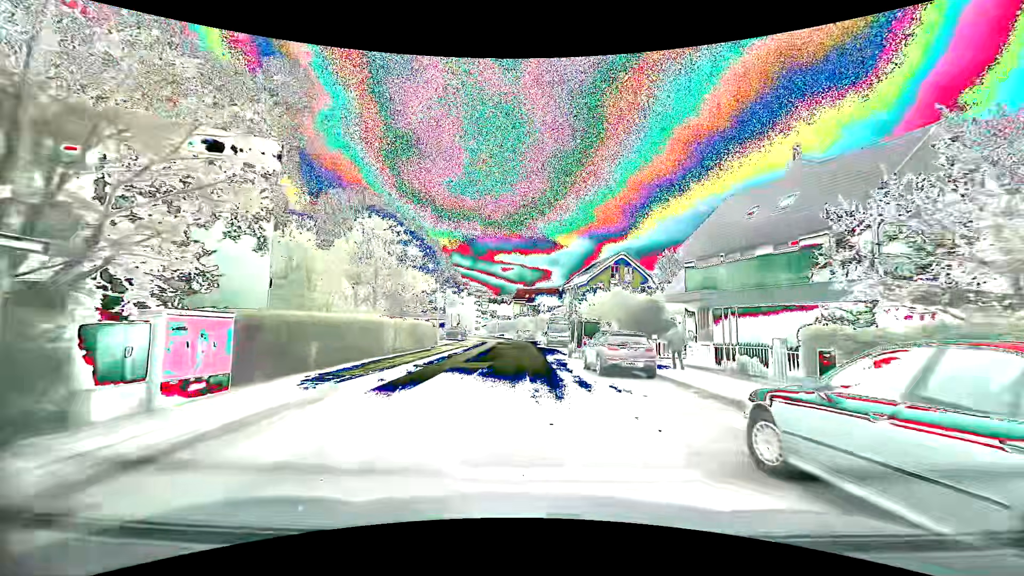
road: residential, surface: asphalt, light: Day
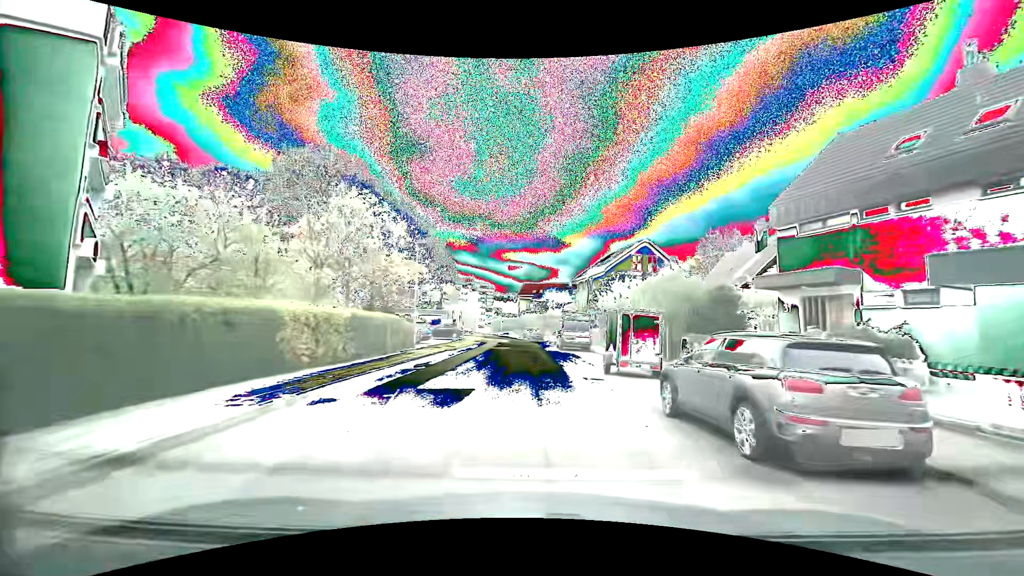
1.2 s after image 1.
(-0.2, +10.2) m; -1°
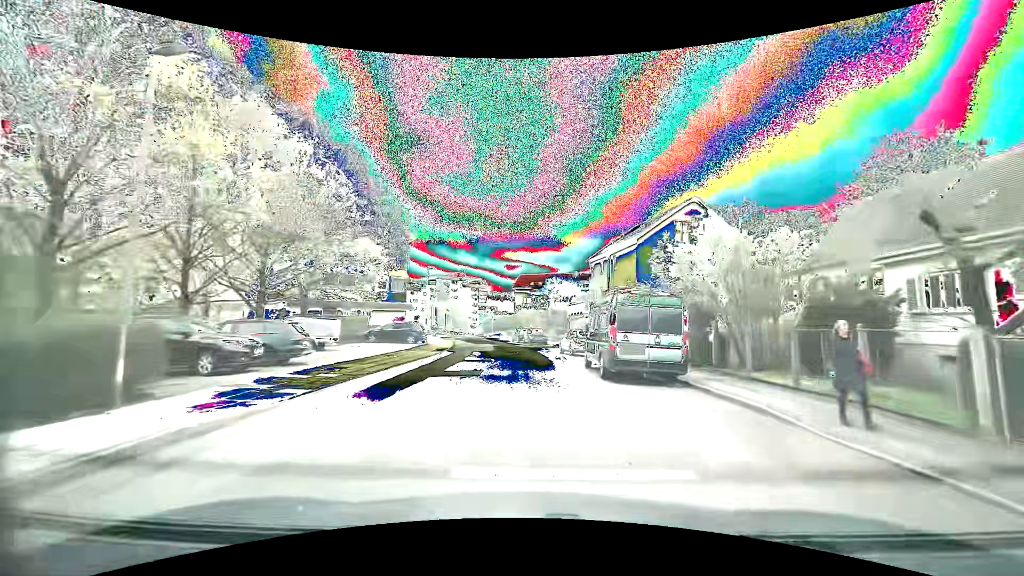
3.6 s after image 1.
(0.0, +20.4) m; 0°
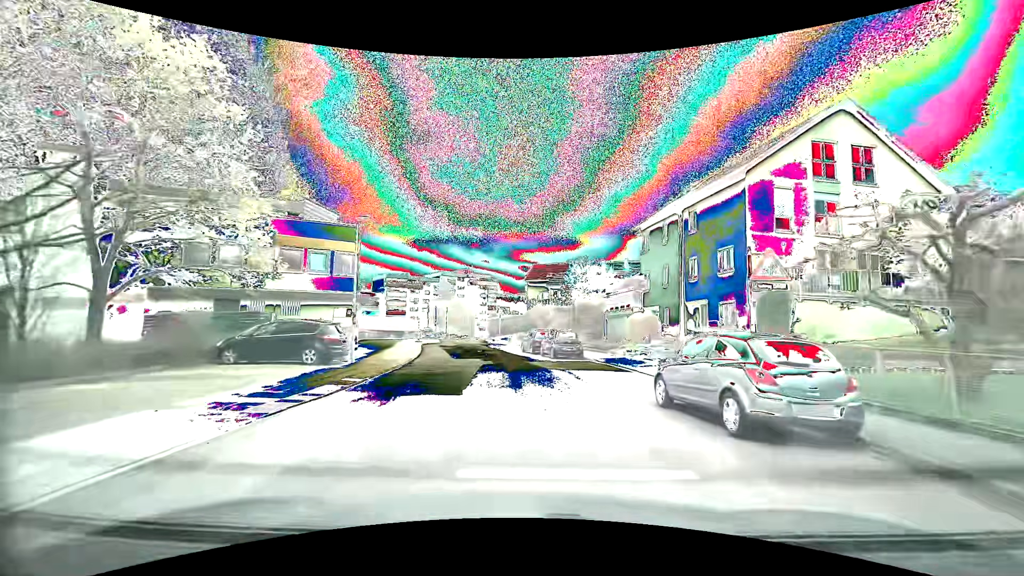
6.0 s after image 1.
(-0.3, +19.3) m; -2°
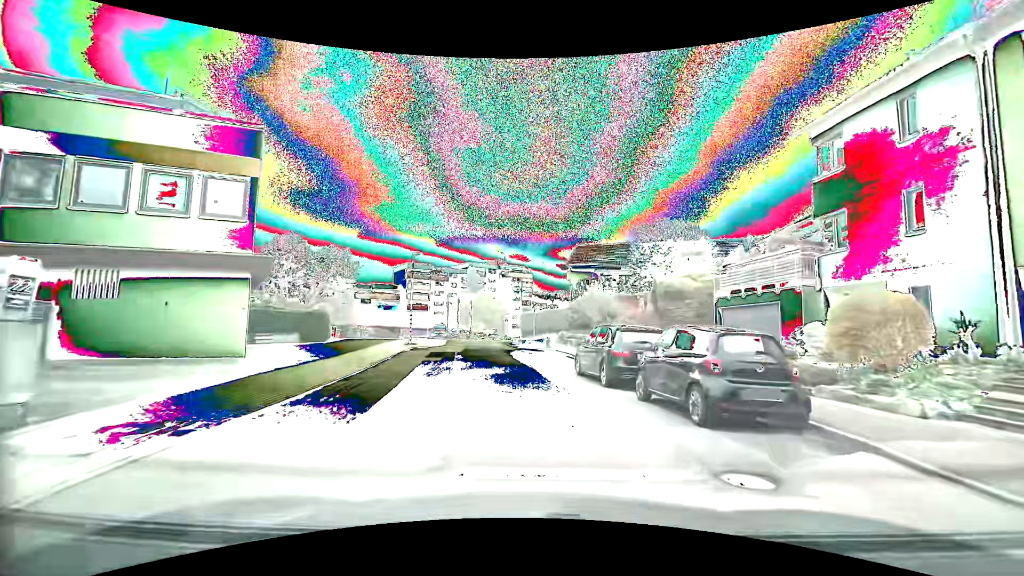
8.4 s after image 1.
(-0.6, +17.9) m; -4°
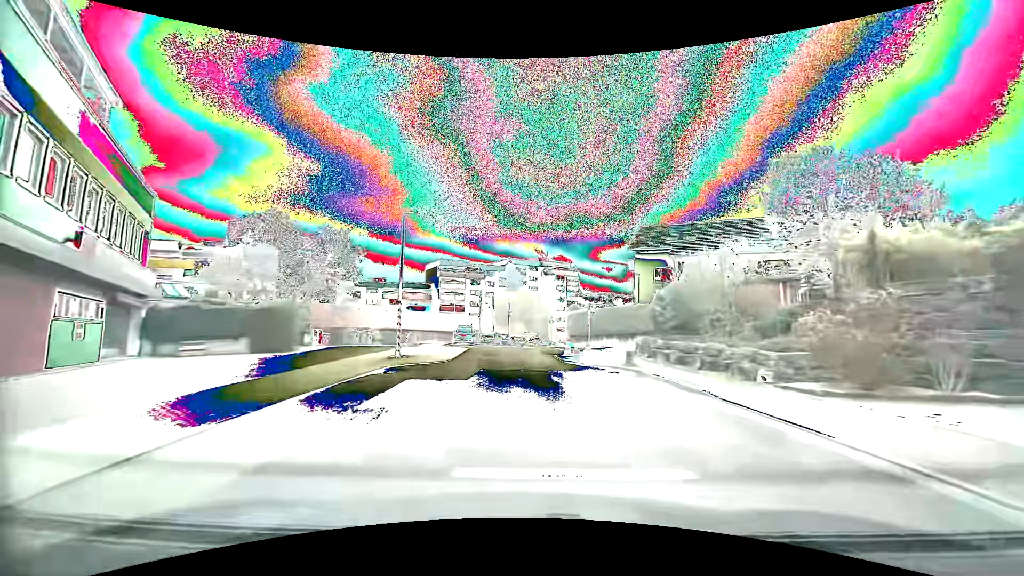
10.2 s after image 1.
(-0.7, +13.7) m; -4°
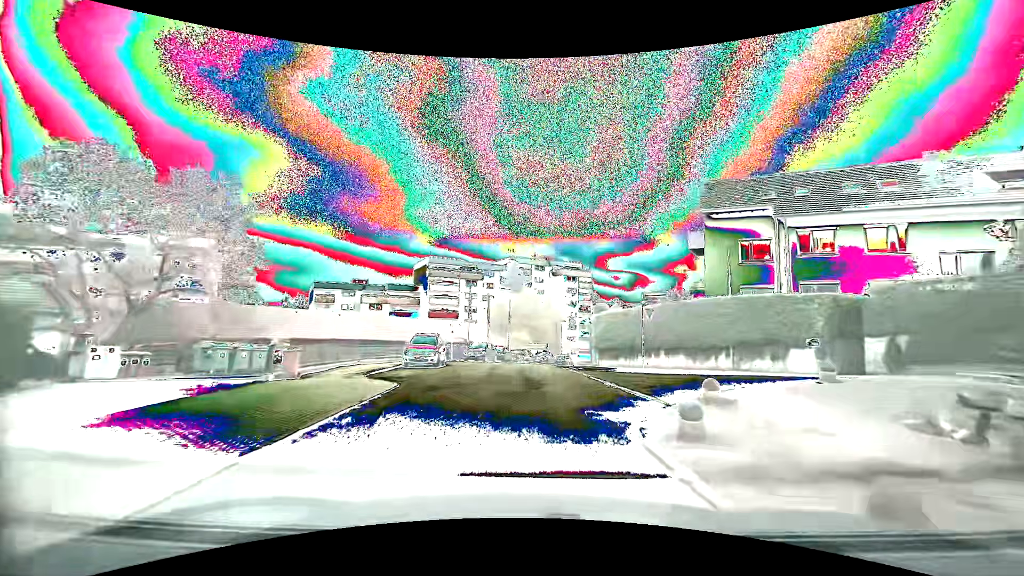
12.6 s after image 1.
(-0.2, +18.3) m; -1°
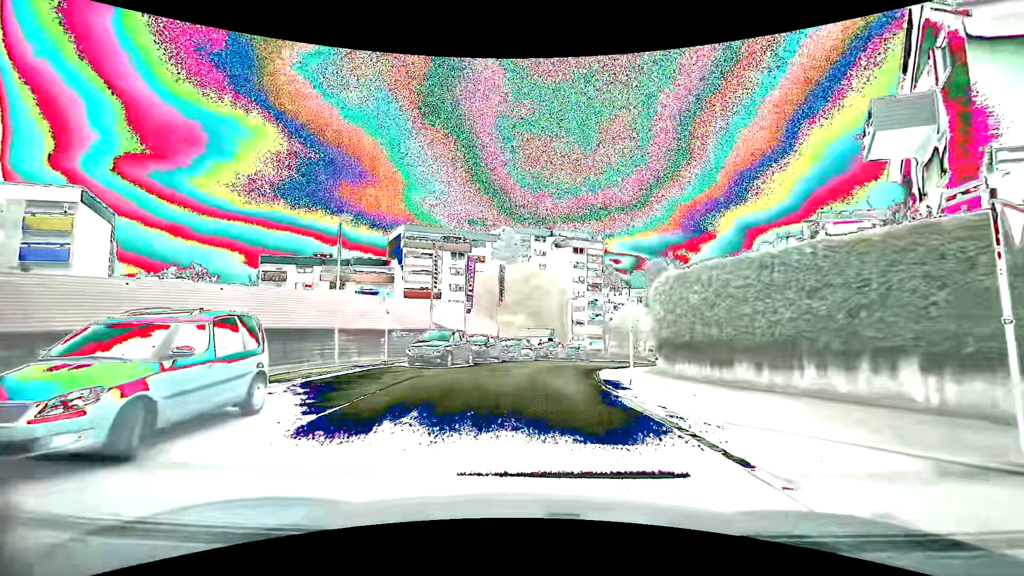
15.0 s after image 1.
(0.0, +18.3) m; 0°
(0, +10) (+1, +20) (+4, +30) (+7, +39) (+10, +49) (+14, +58) (+18, +67) (+23, +76) (+28, +84) (+33, +93) m
